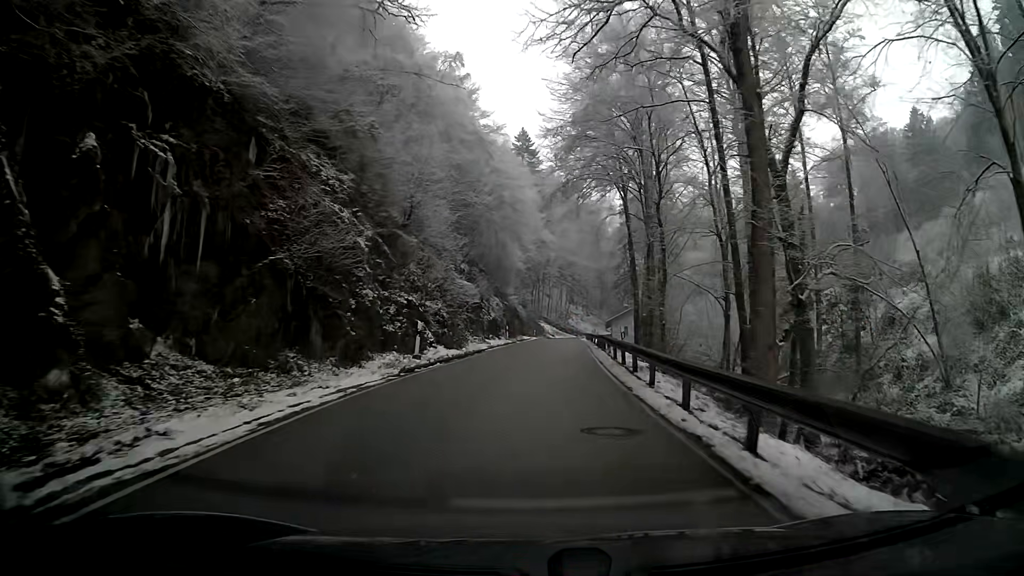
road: tertiary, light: Day
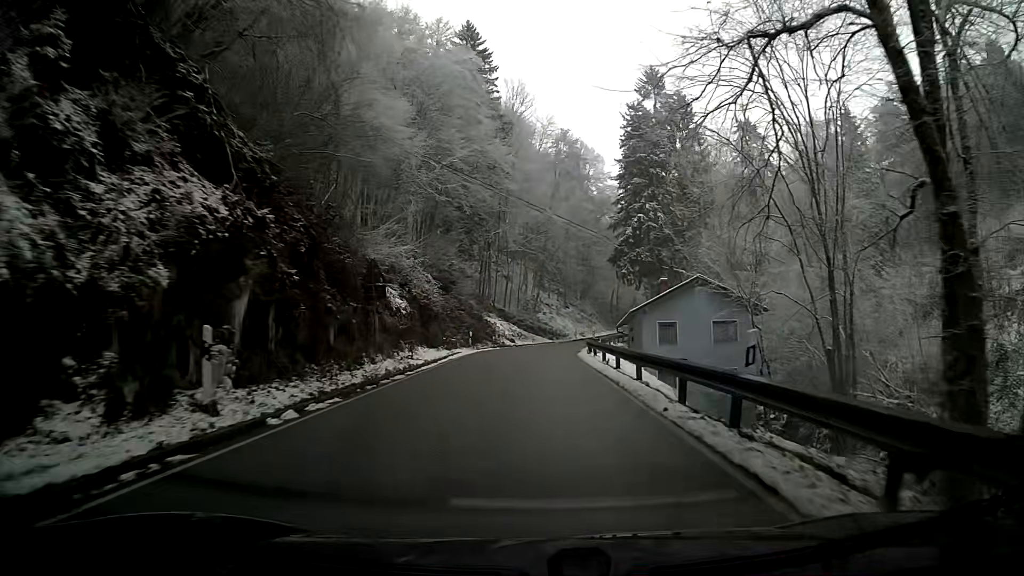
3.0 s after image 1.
(+1.4, +47.4) m; +3°
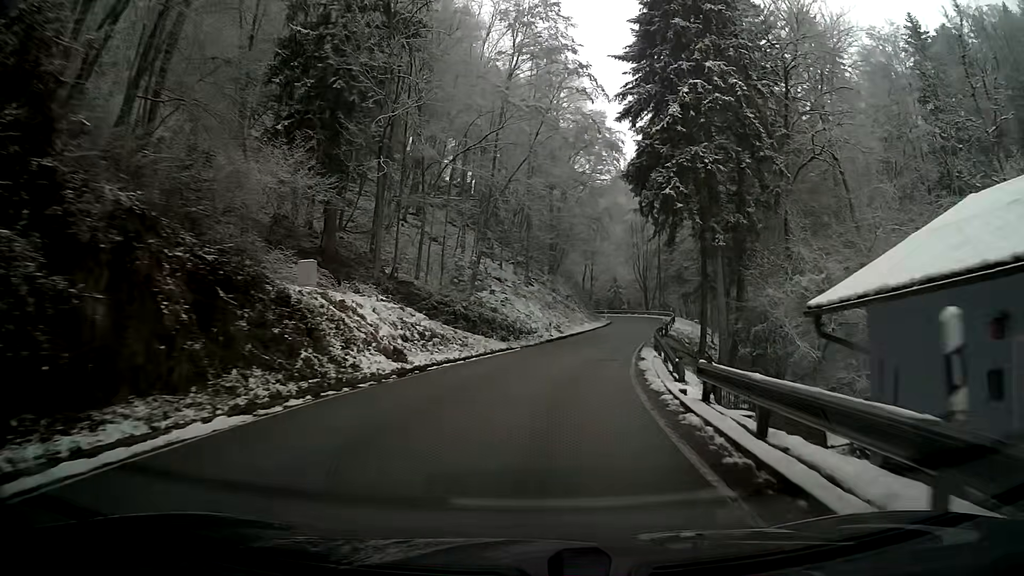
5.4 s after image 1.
(+1.2, +37.1) m; +6°
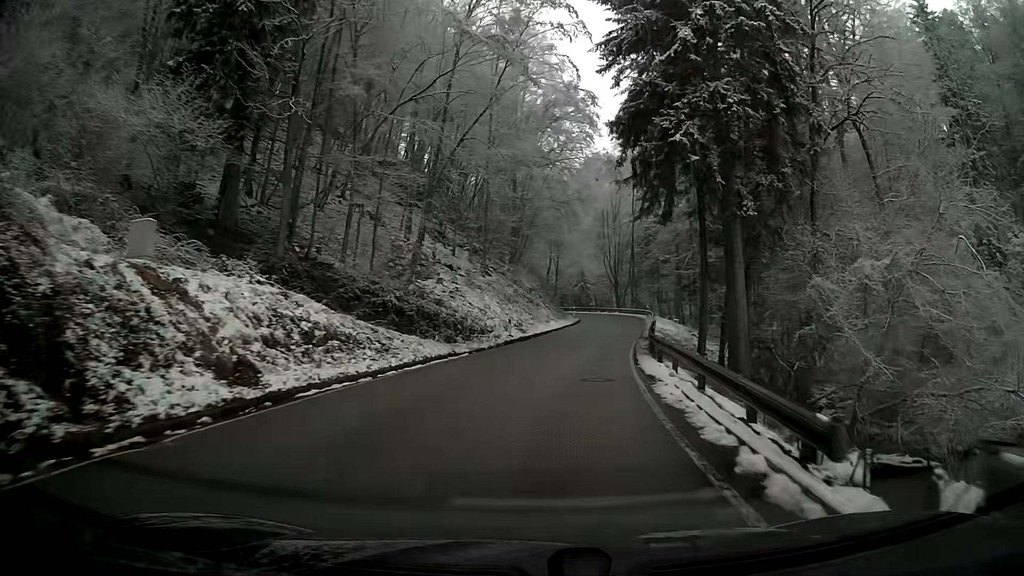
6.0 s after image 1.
(+0.2, +8.9) m; +3°
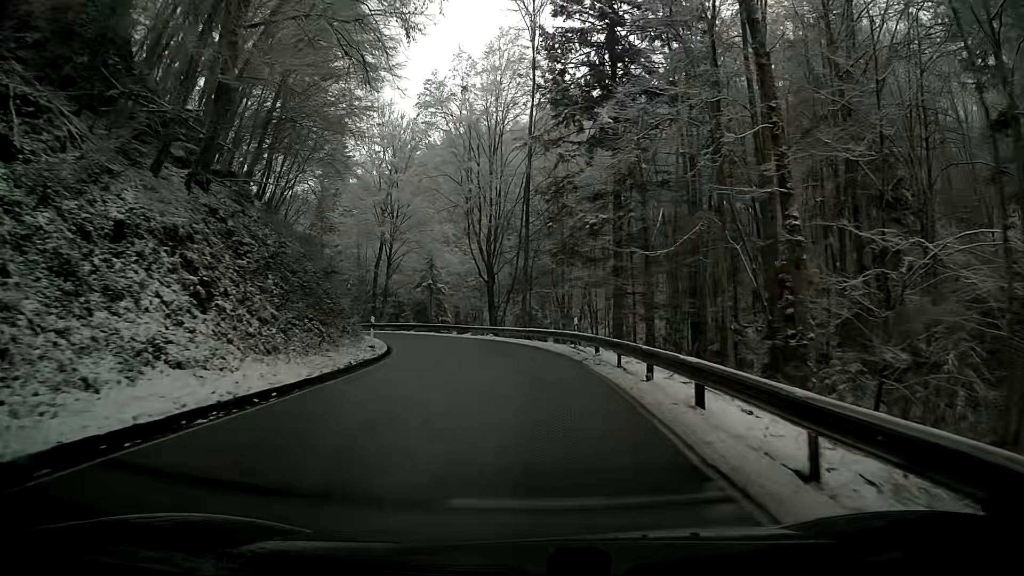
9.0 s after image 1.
(+4.6, +43.6) m; +9°
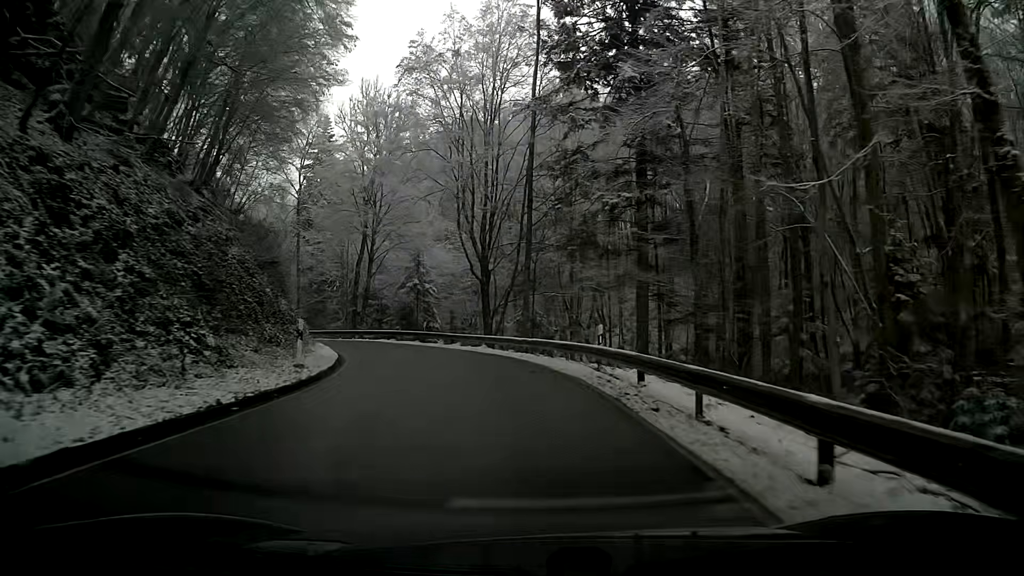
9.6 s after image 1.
(-0.1, +8.2) m; -2°
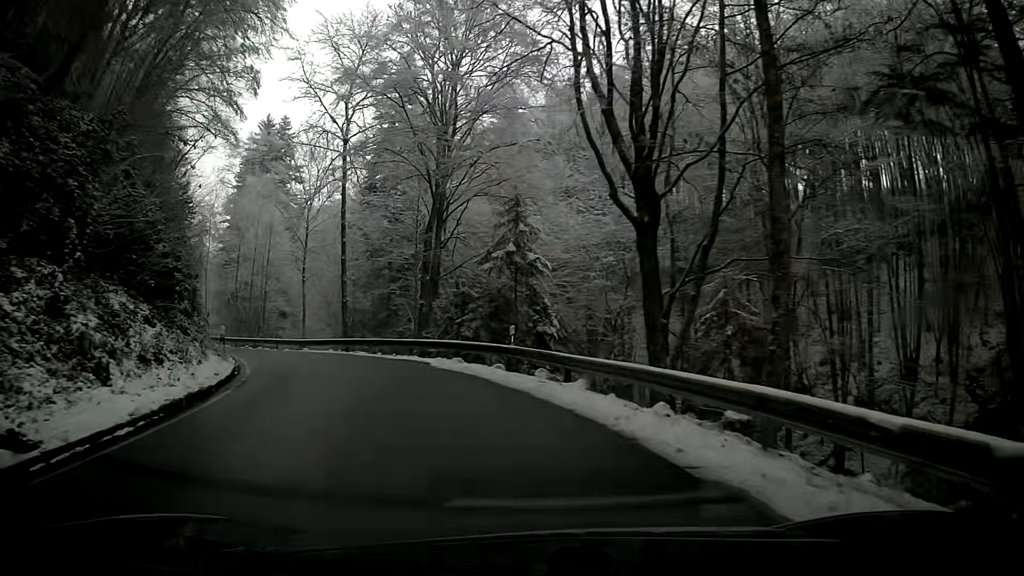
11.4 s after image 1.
(-2.1, +21.8) m; -15°
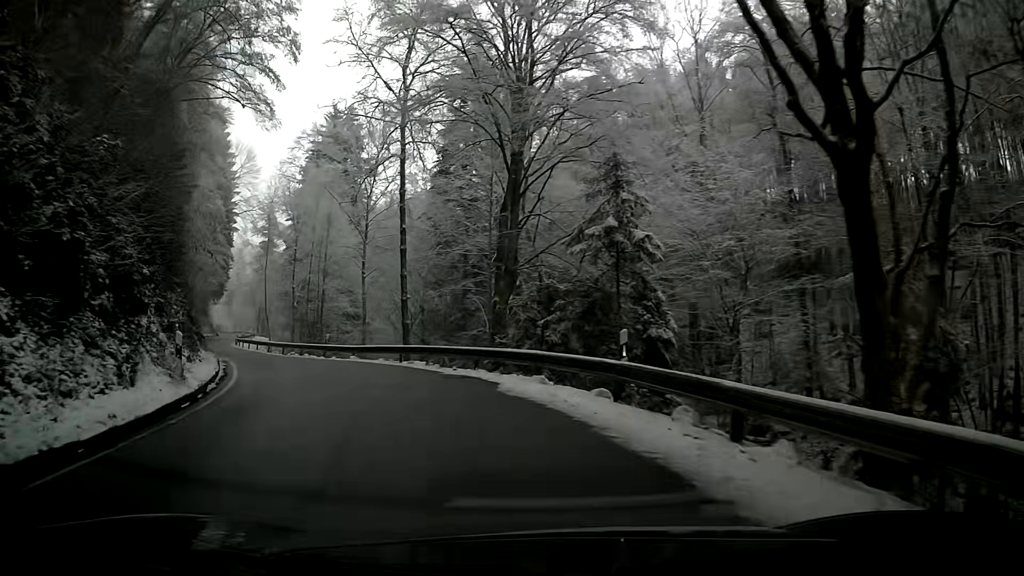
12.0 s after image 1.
(-0.5, +6.7) m; -8°
